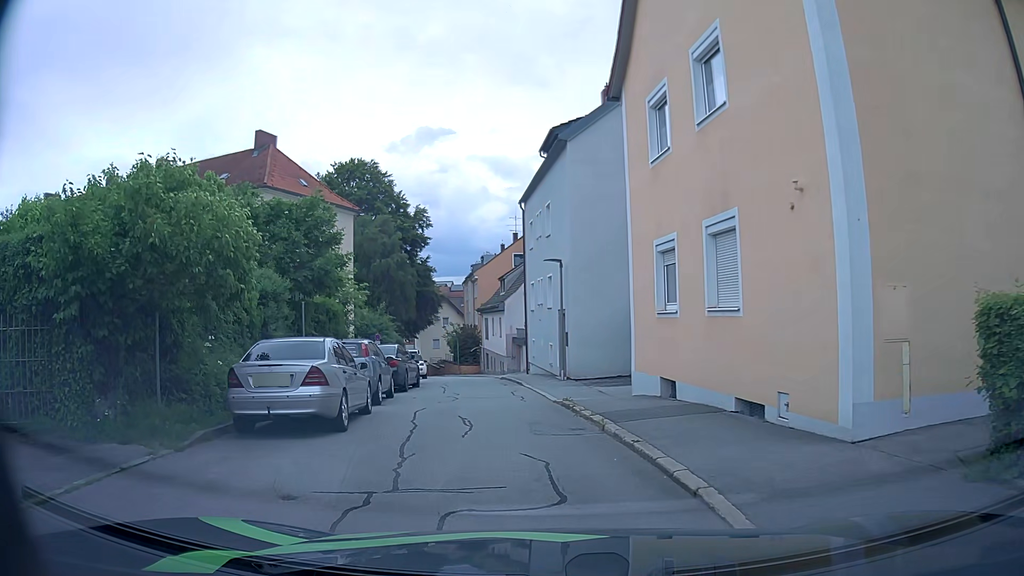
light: Day
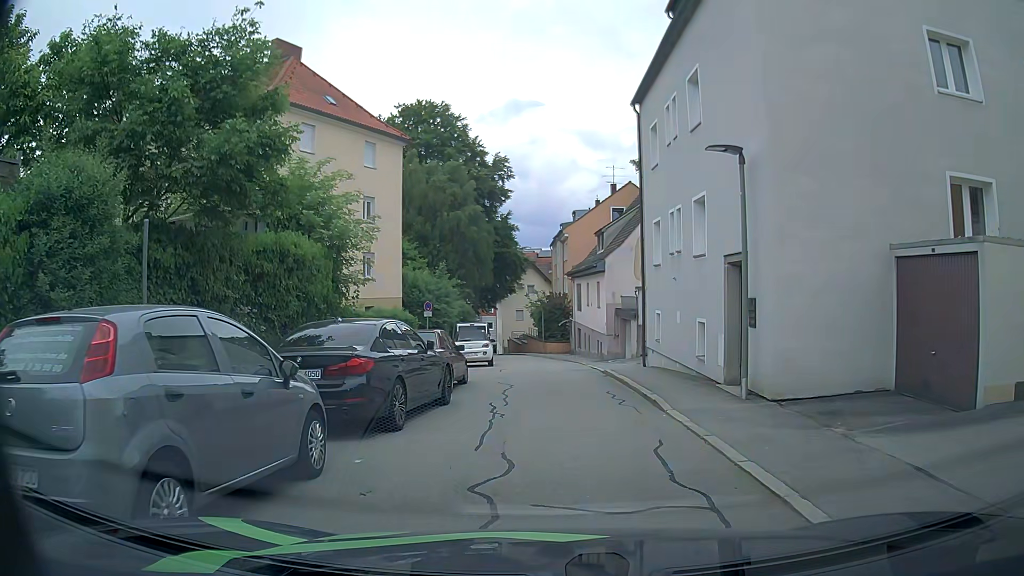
(-0.5, +11.7) m; -5°
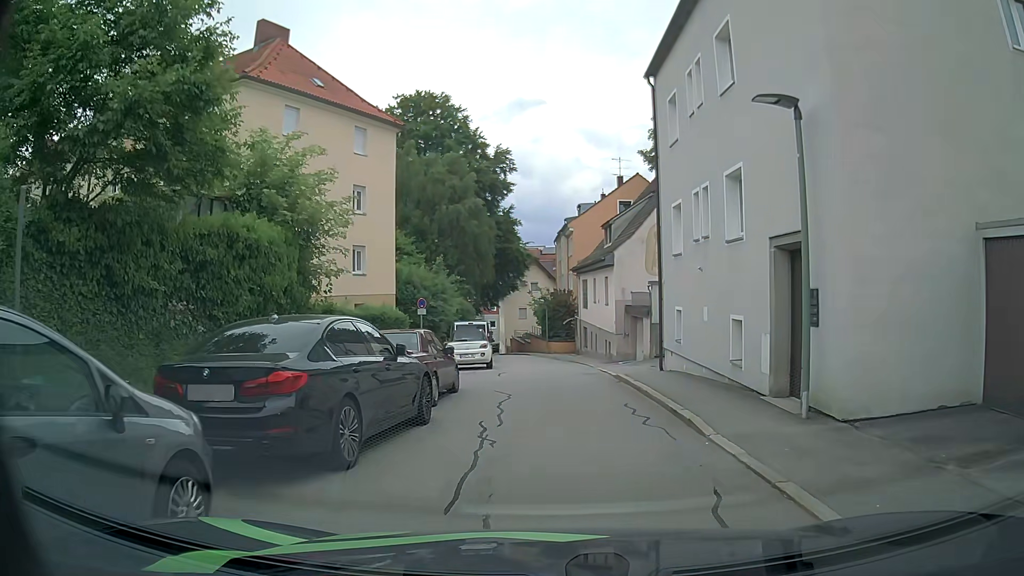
(+0.1, +2.4) m; +1°
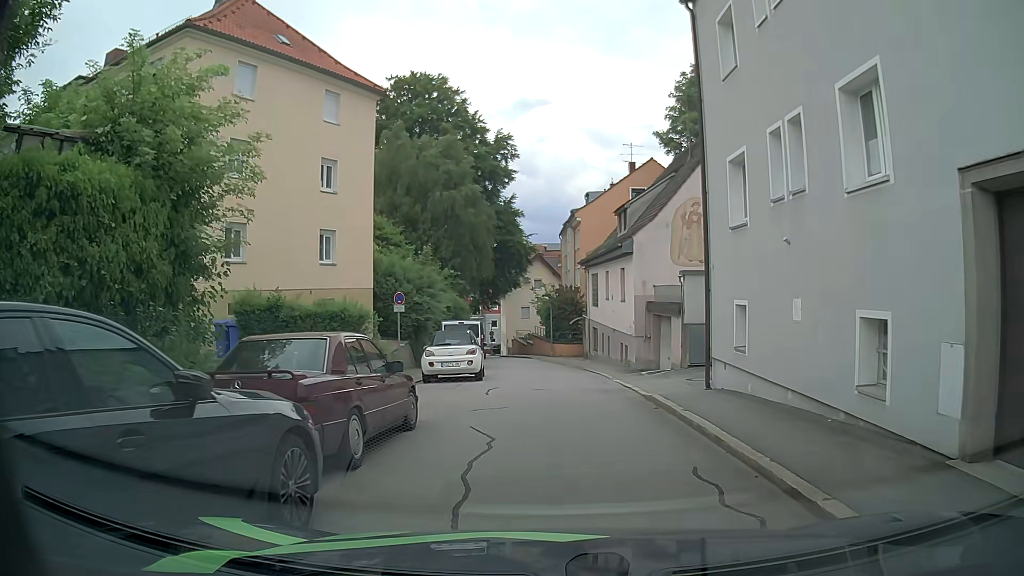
(-0.1, +5.1) m; -3°
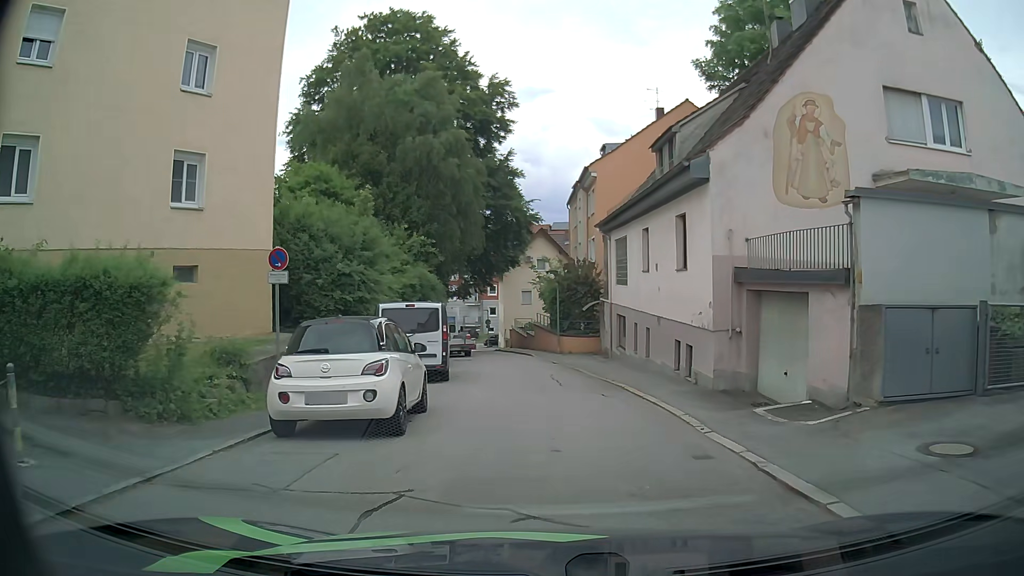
(+0.2, +11.0) m; +1°
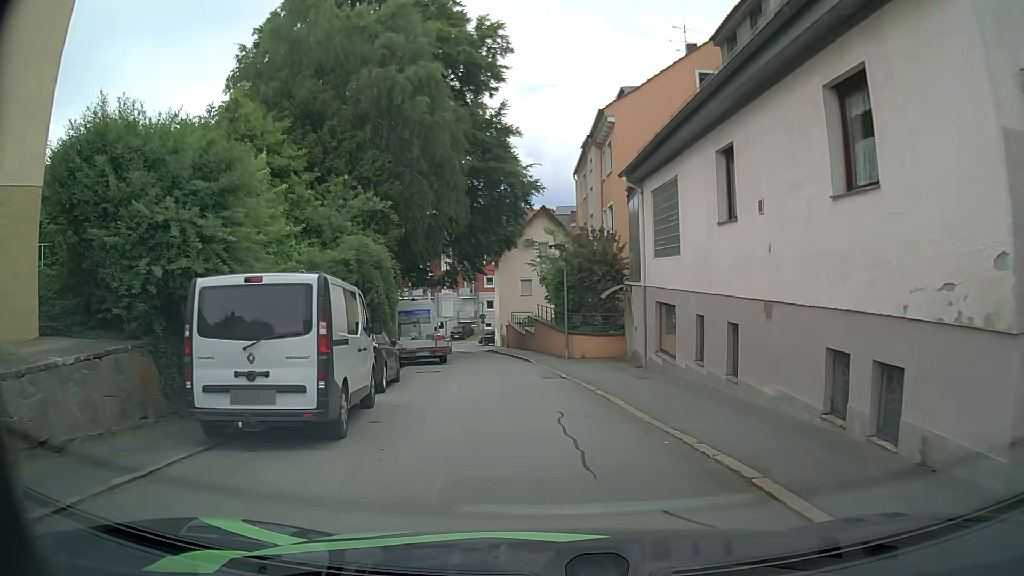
(0.0, +9.2) m; -1°
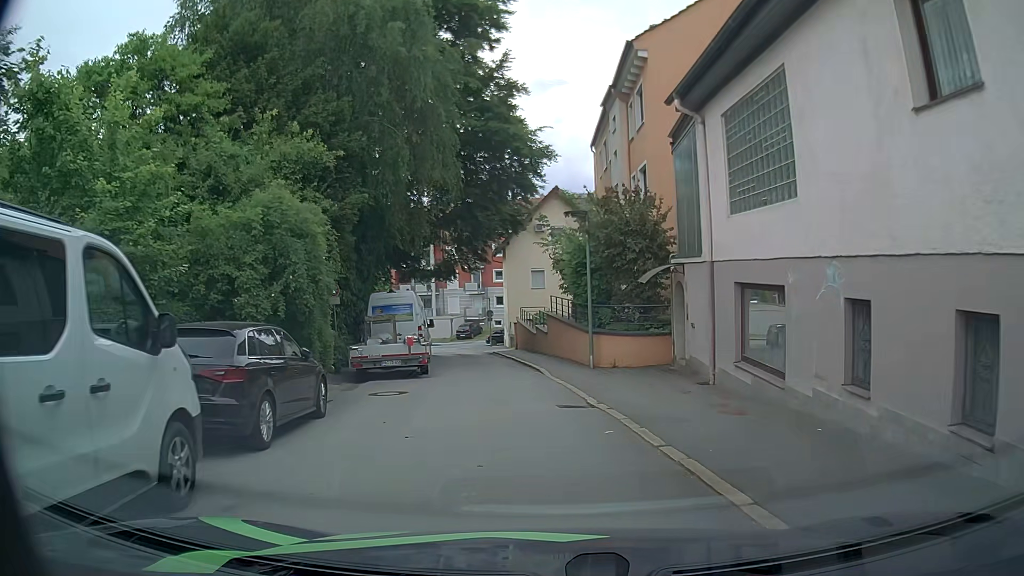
(0.0, +6.6) m; 0°
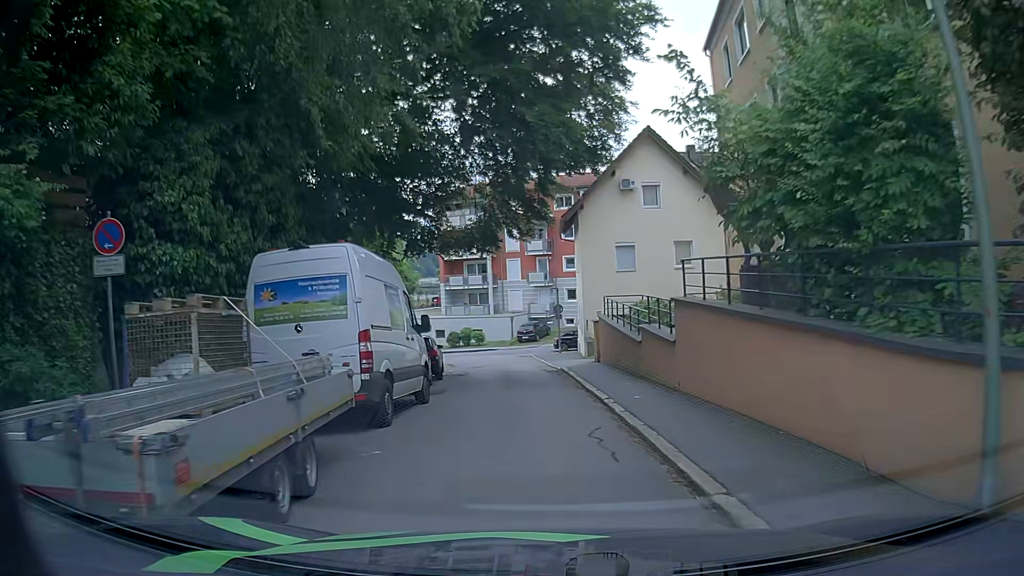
(-0.8, +14.2) m; -8°
